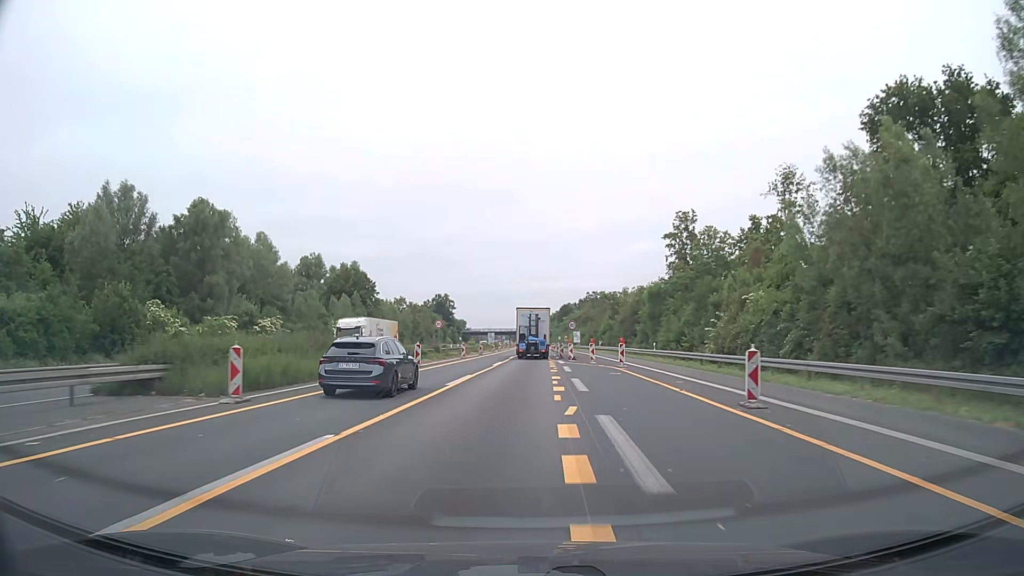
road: motorway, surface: asphalt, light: Day
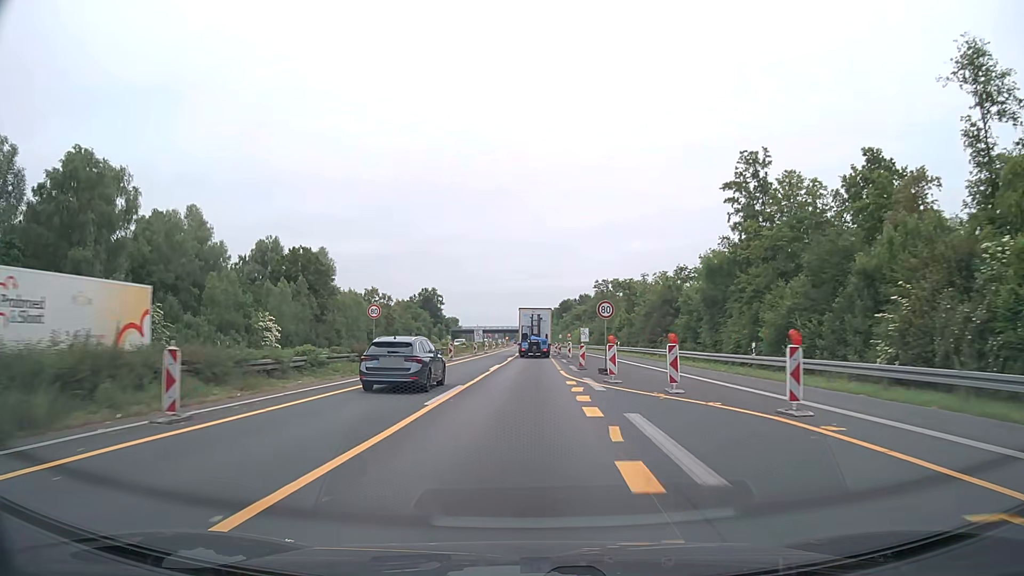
(0.0, +24.9) m; 0°
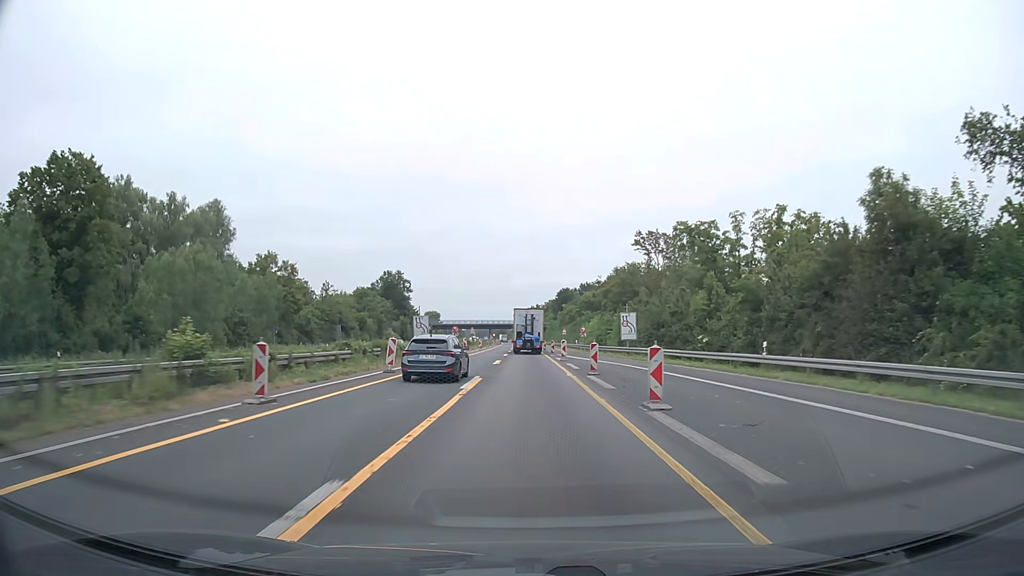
(+0.3, +50.3) m; +1°
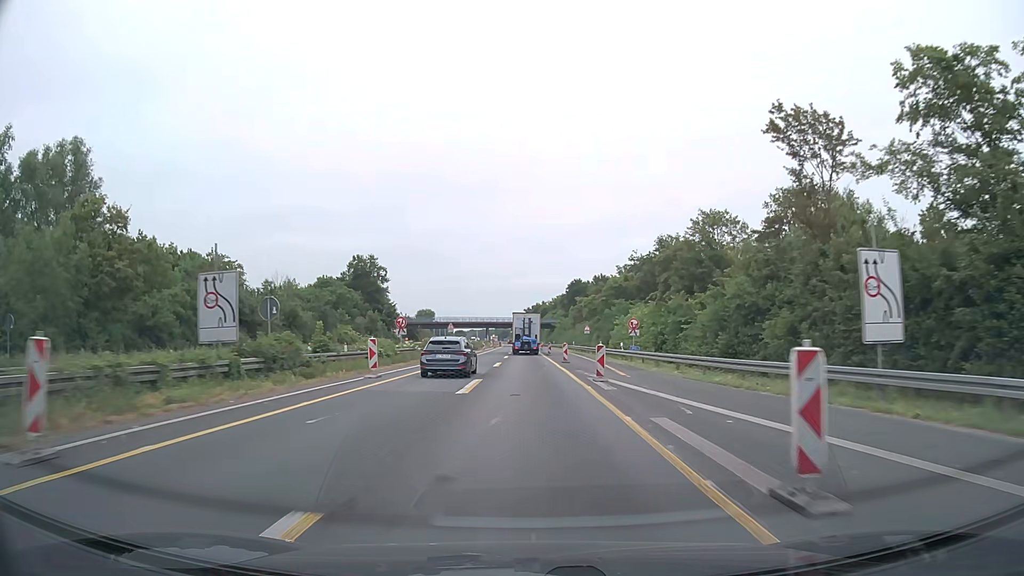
(+0.1, +37.3) m; 0°
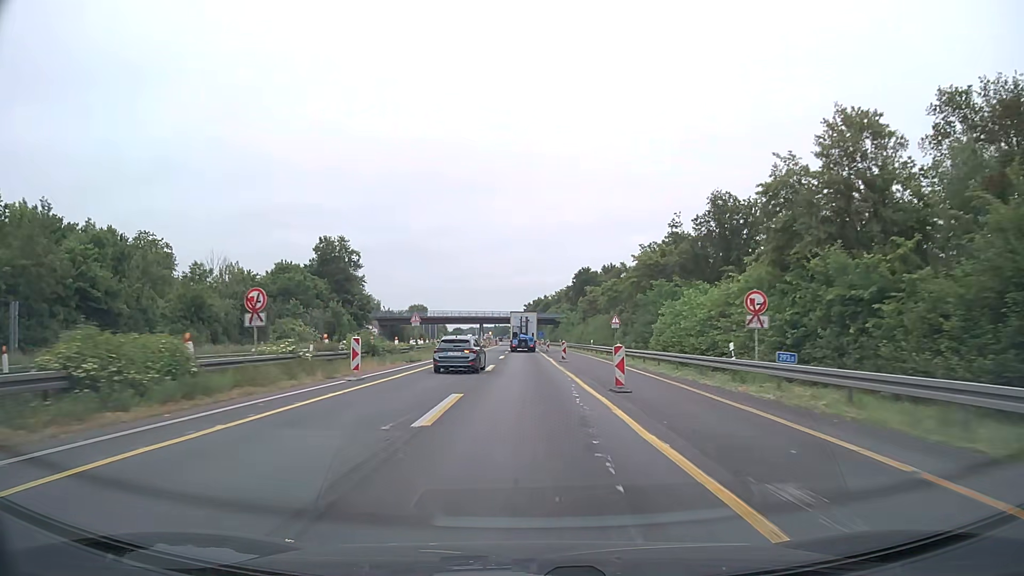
(0.0, +24.8) m; 0°
(0, +10) (0, +20) (0, +30) (0, +40) (0, +50) (0, +60) (0, +70) (-1, +80) (-1, +90) (-1, +100) m
